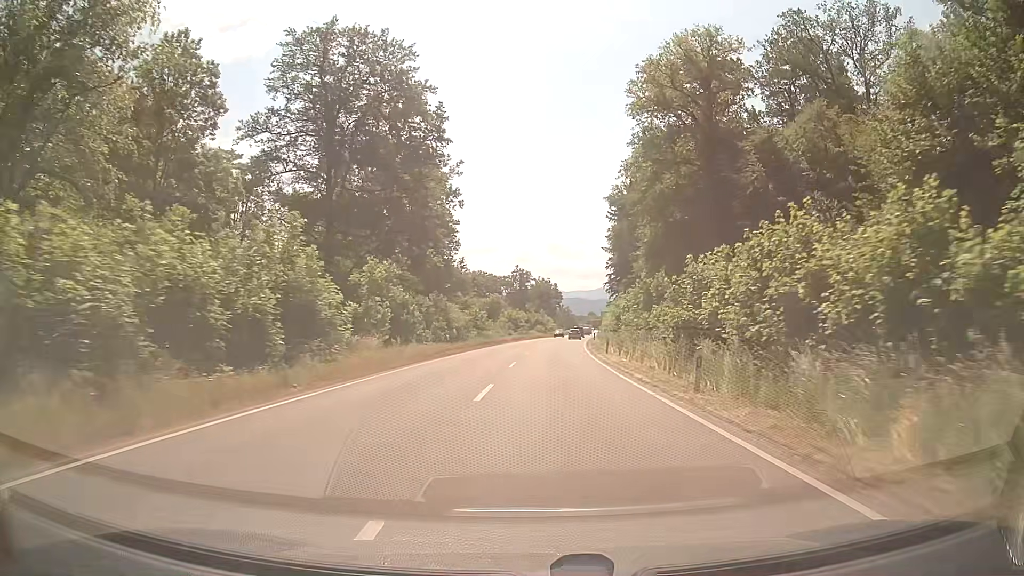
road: secondary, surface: asphalt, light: Day
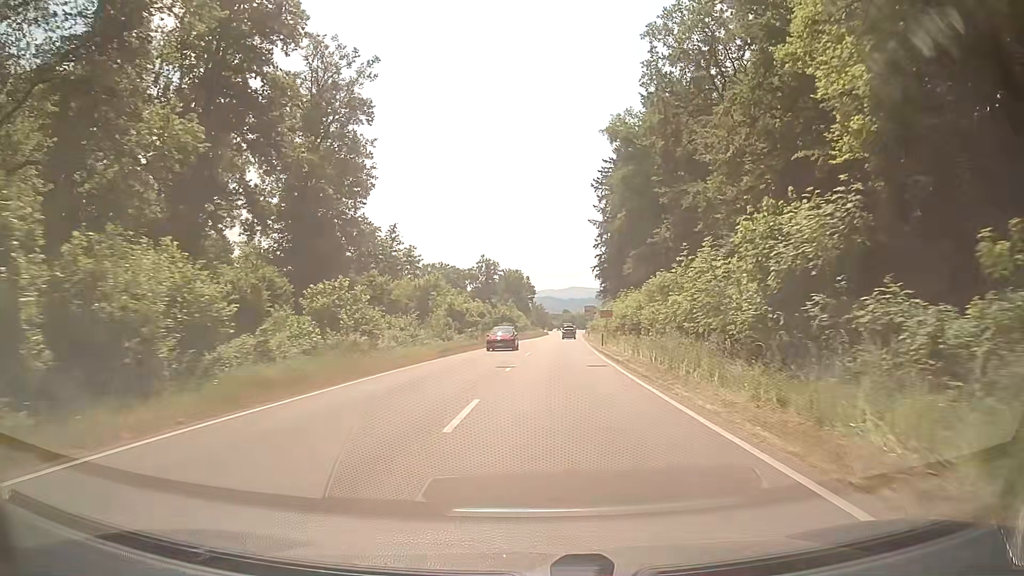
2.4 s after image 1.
(+0.4, +39.8) m; +2°
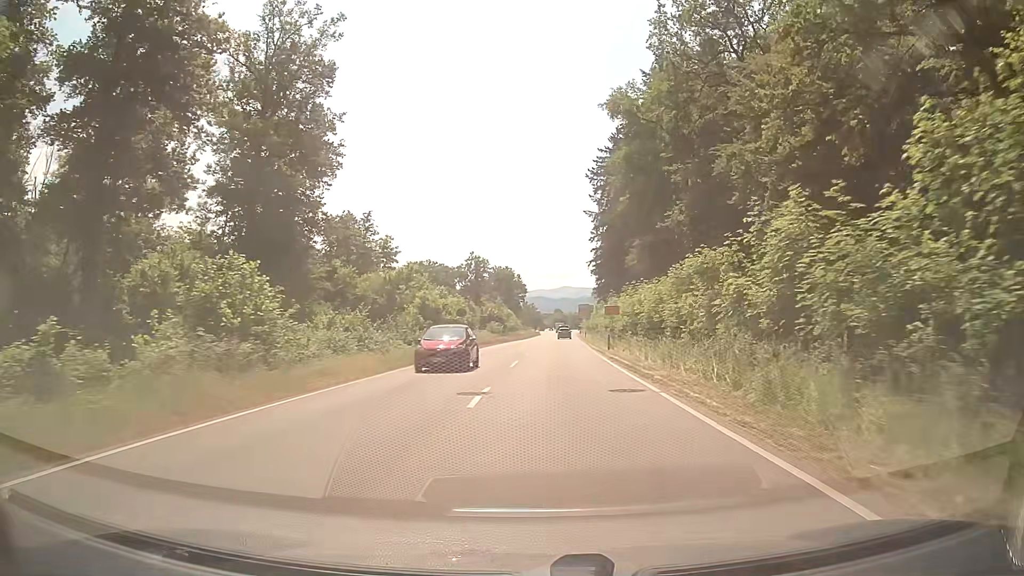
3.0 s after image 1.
(+0.1, +9.4) m; +1°
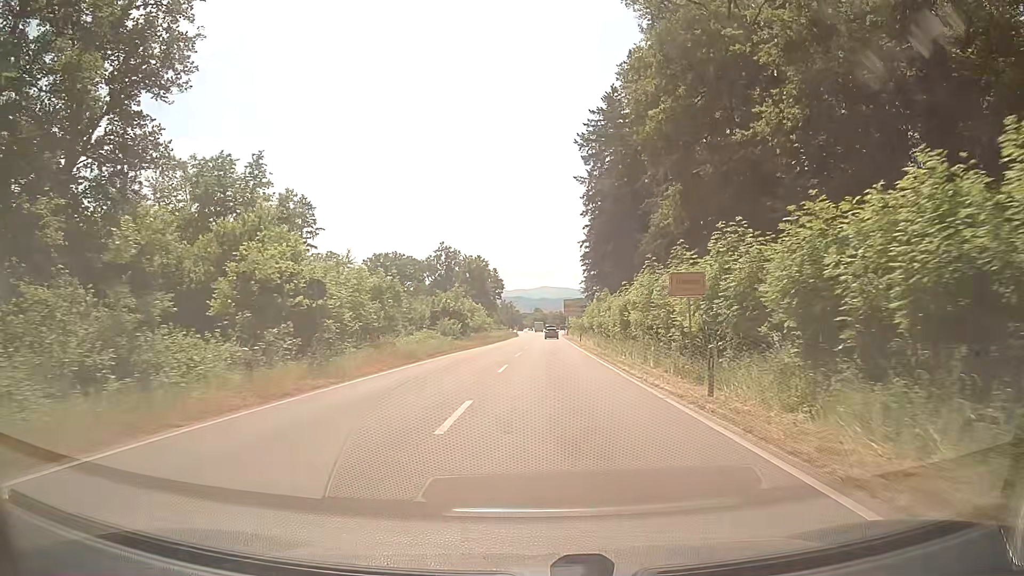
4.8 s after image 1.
(+0.5, +26.6) m; +1°
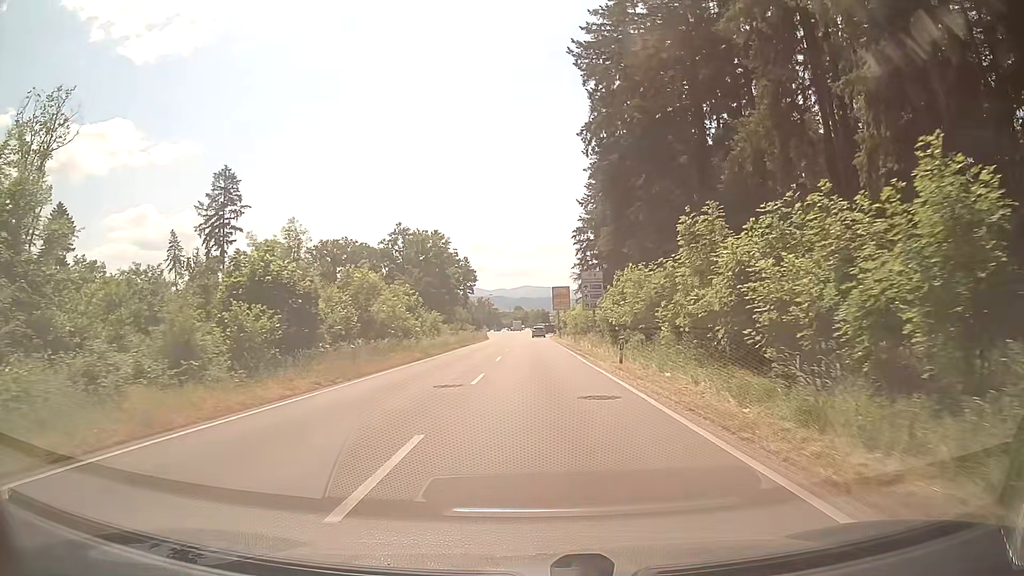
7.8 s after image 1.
(+0.9, +39.6) m; +1°
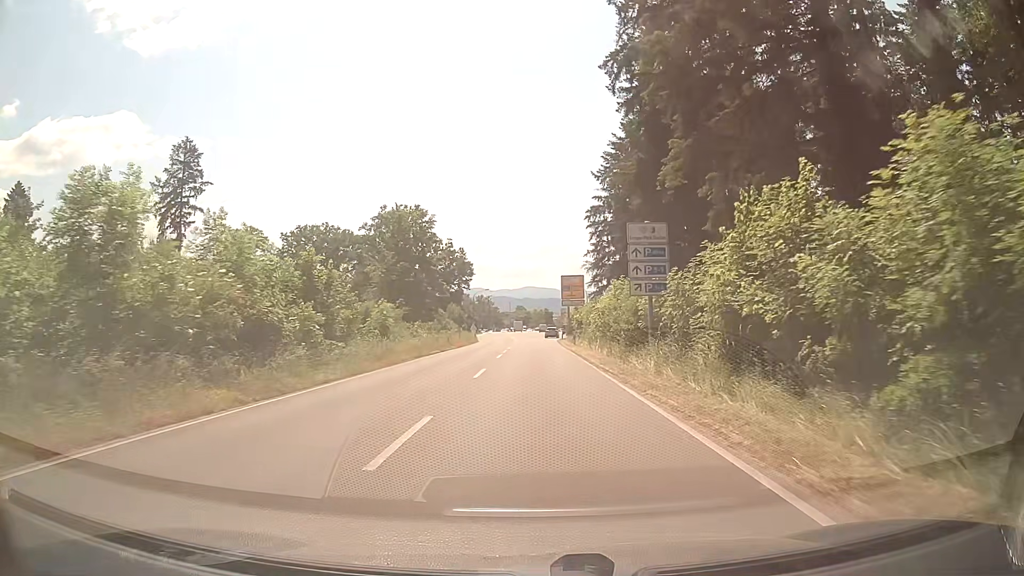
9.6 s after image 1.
(+0.3, +22.4) m; 0°
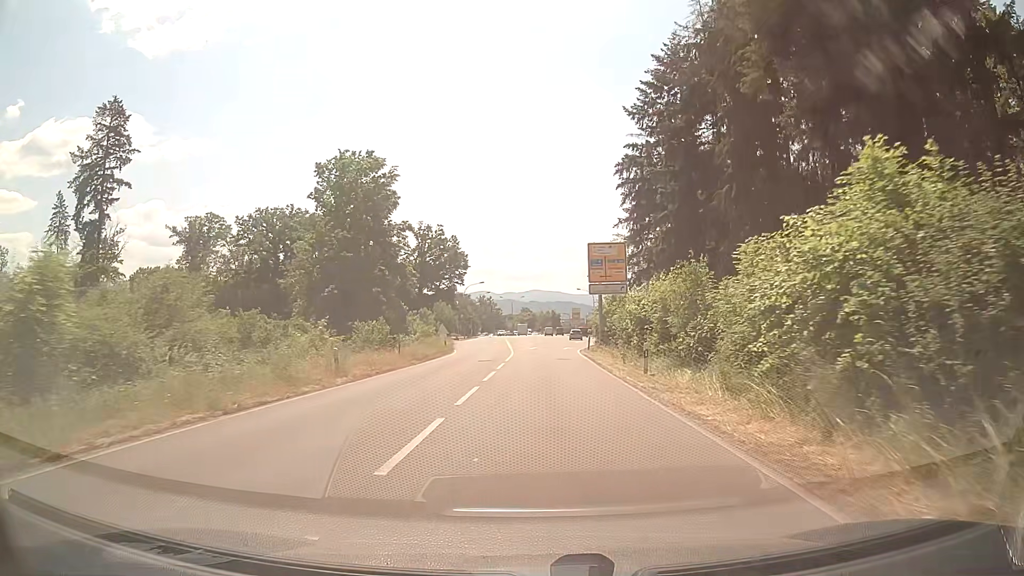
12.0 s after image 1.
(+0.1, +30.2) m; 0°
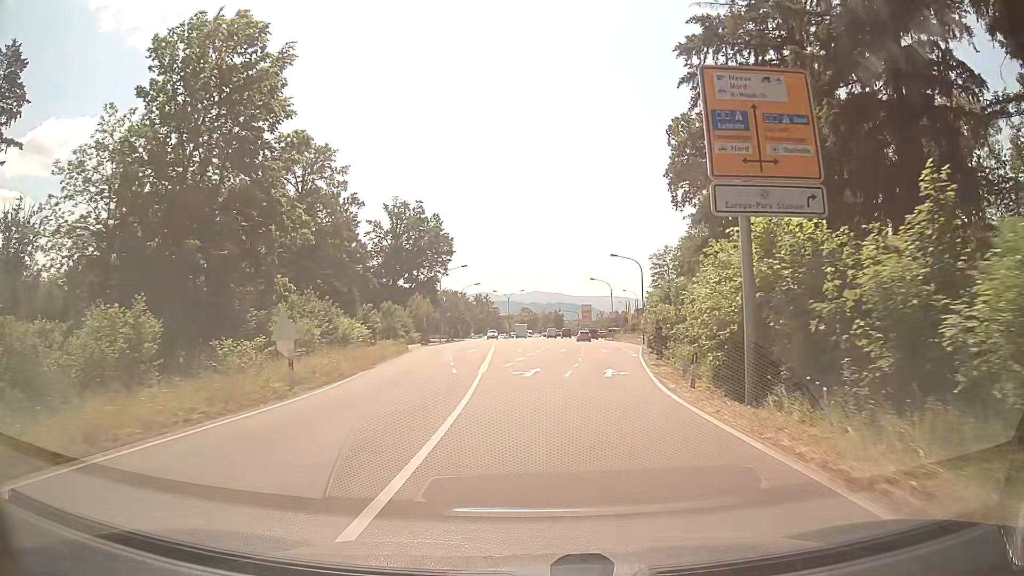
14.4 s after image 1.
(+0.1, +30.5) m; 0°
(0, +10) (0, +20) (0, +30) (0, +40) (0, +50) (+1, +60) (+1, +70) (+1, +80) (+1, +90) (+1, +100) m
